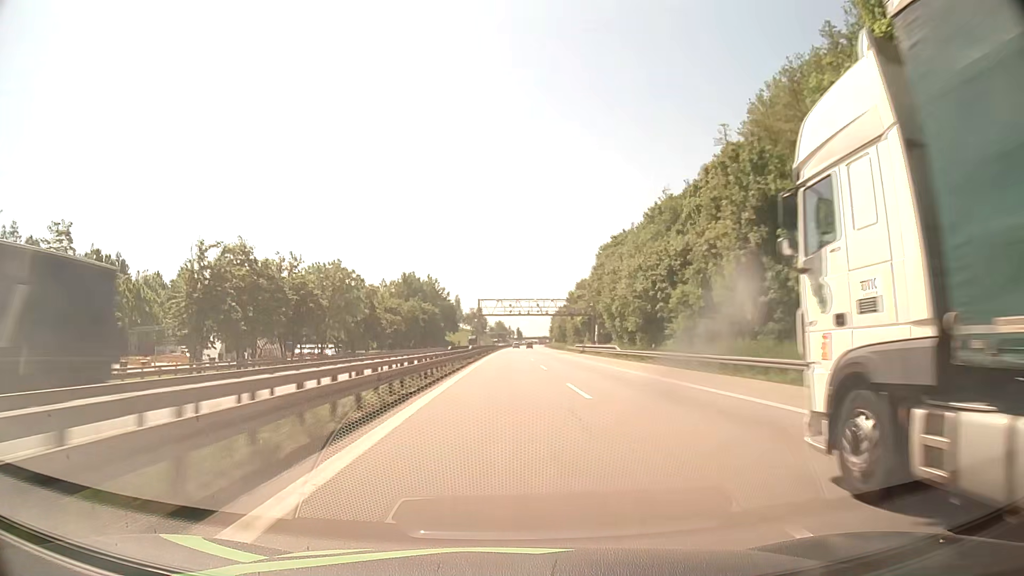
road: motorway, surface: asphalt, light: Day
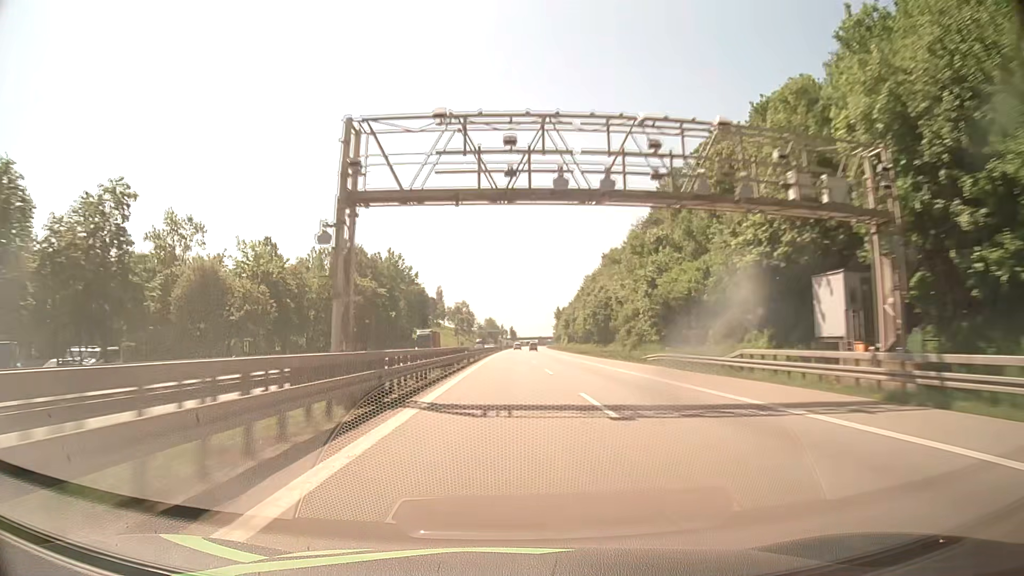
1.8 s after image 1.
(+0.3, +76.2) m; +1°
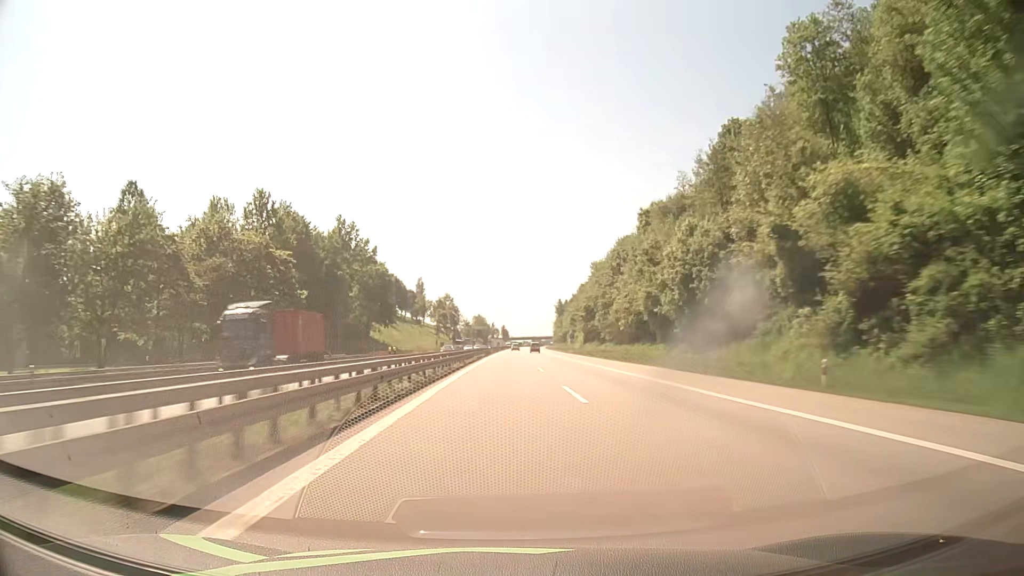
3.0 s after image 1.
(+0.3, +50.8) m; +1°
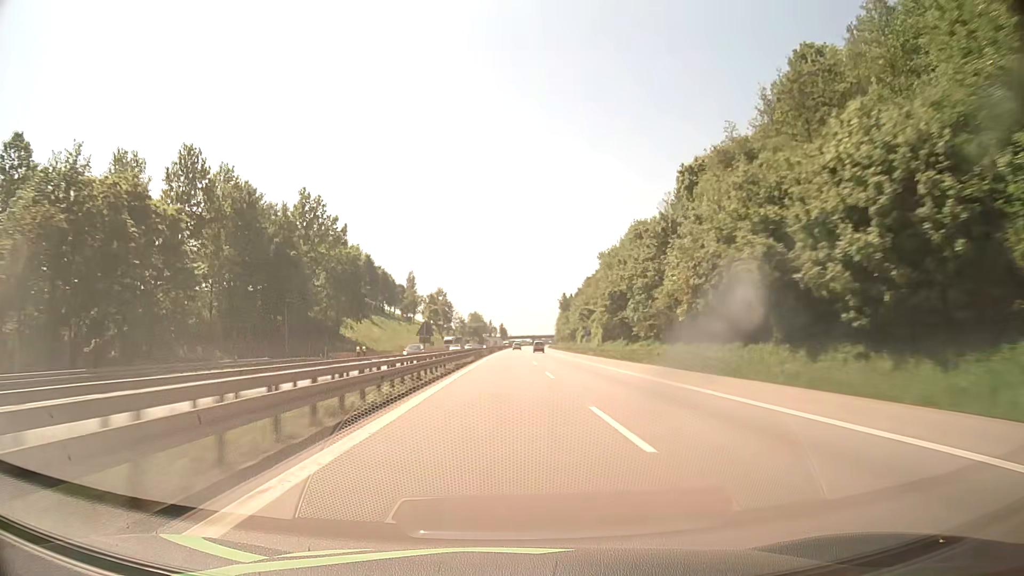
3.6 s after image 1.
(0.0, +25.4) m; 0°
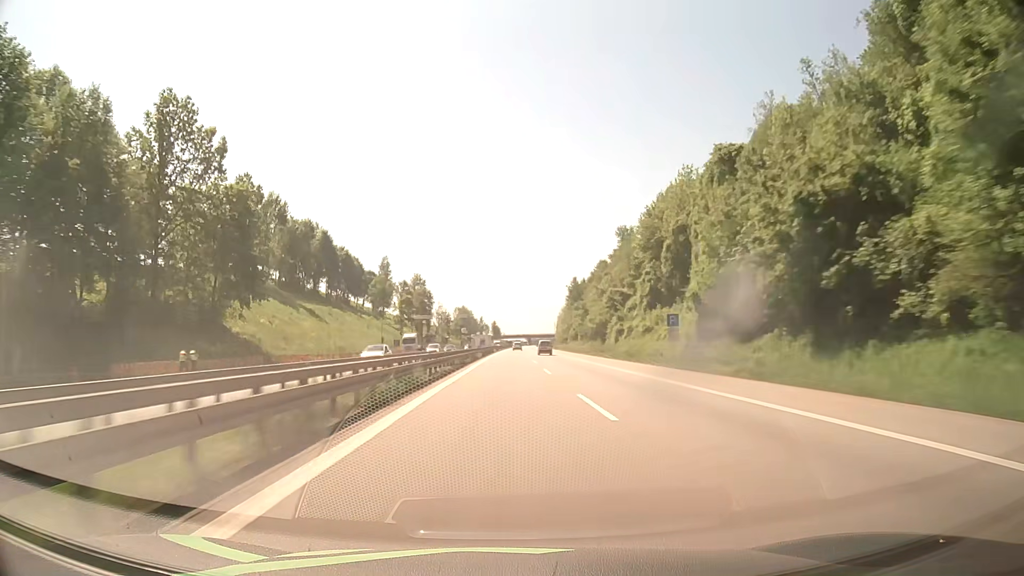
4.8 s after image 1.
(+0.2, +50.8) m; +1°
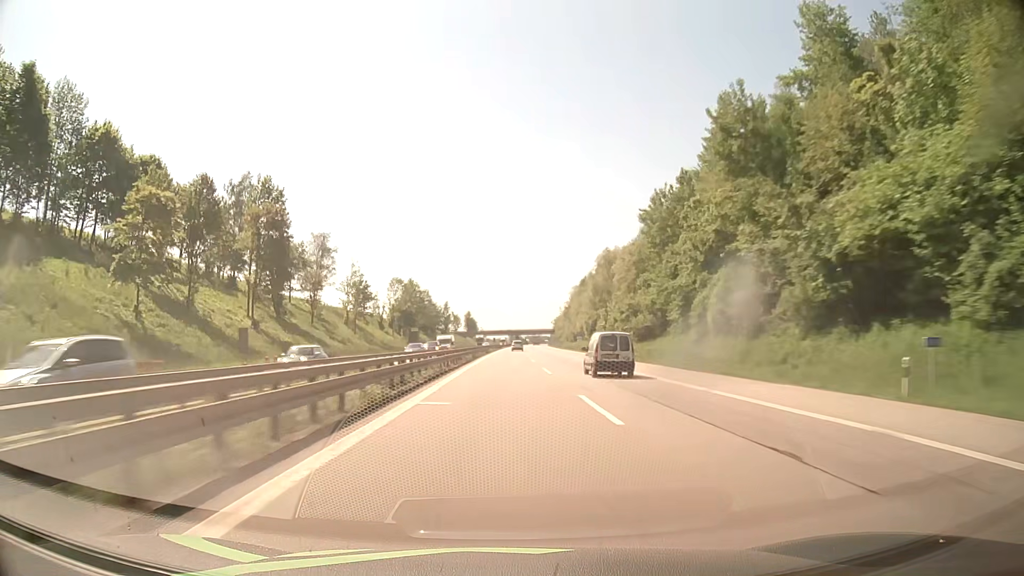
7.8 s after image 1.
(+1.6, +126.9) m; +1°
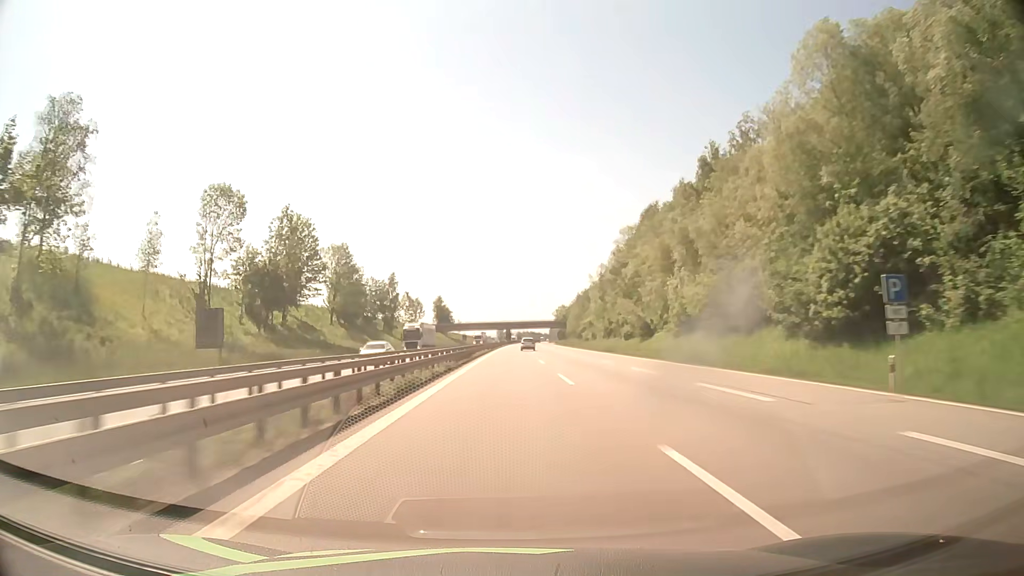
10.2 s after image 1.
(+0.9, +98.3) m; +1°
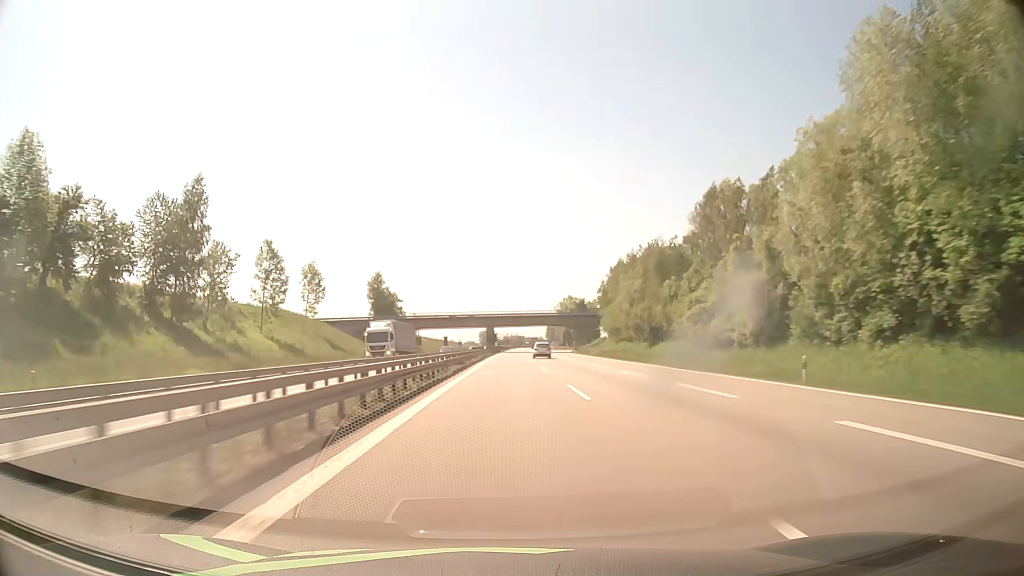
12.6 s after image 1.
(+0.9, +93.6) m; +1°
(0, +10) (0, +20) (0, +30) (0, +40) (0, +50) (0, +60) (0, +70) (+1, +80) (+1, +90) (+1, +100) m
